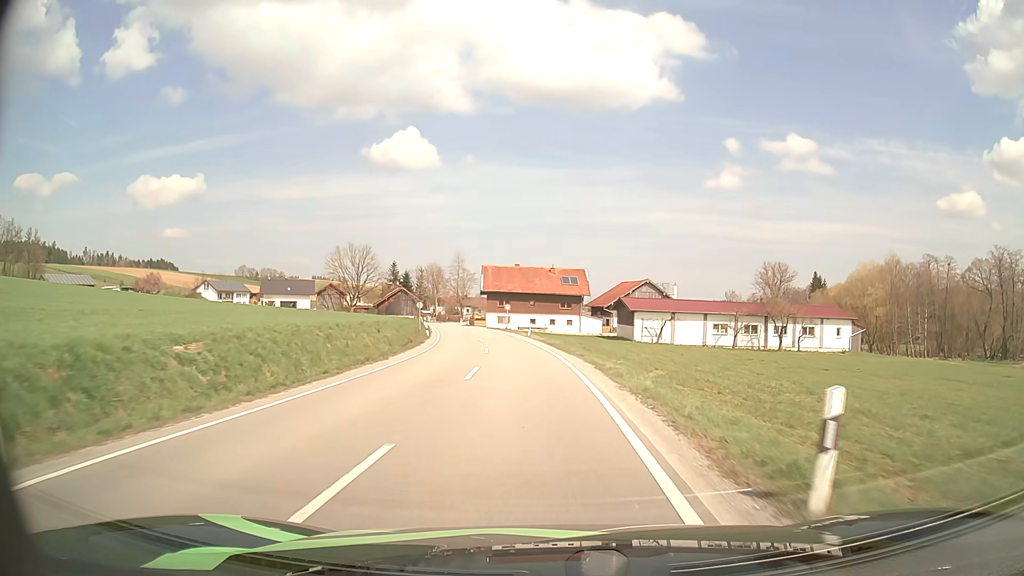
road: secondary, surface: asphalt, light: Day
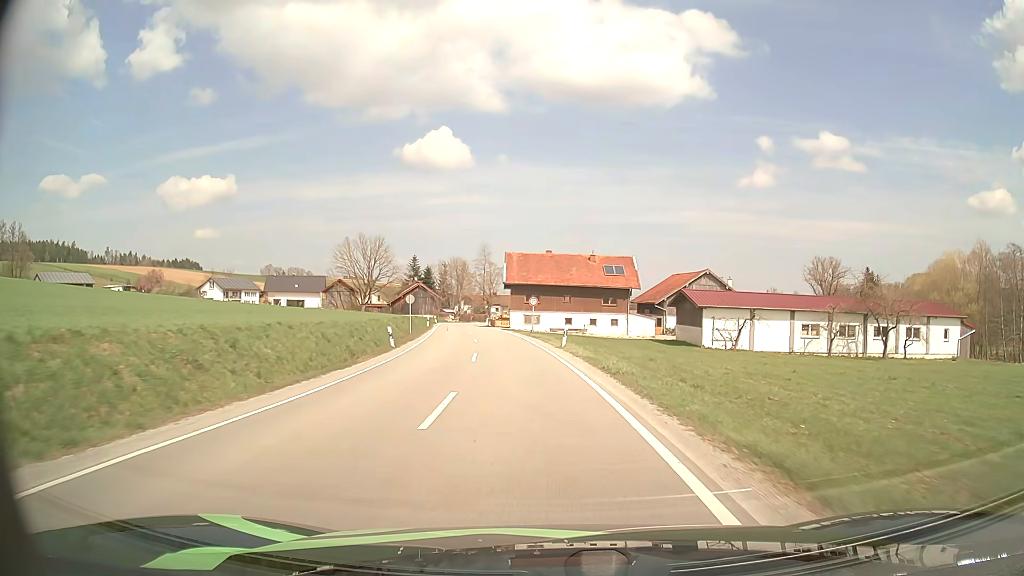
(-0.4, +19.0) m; -3°
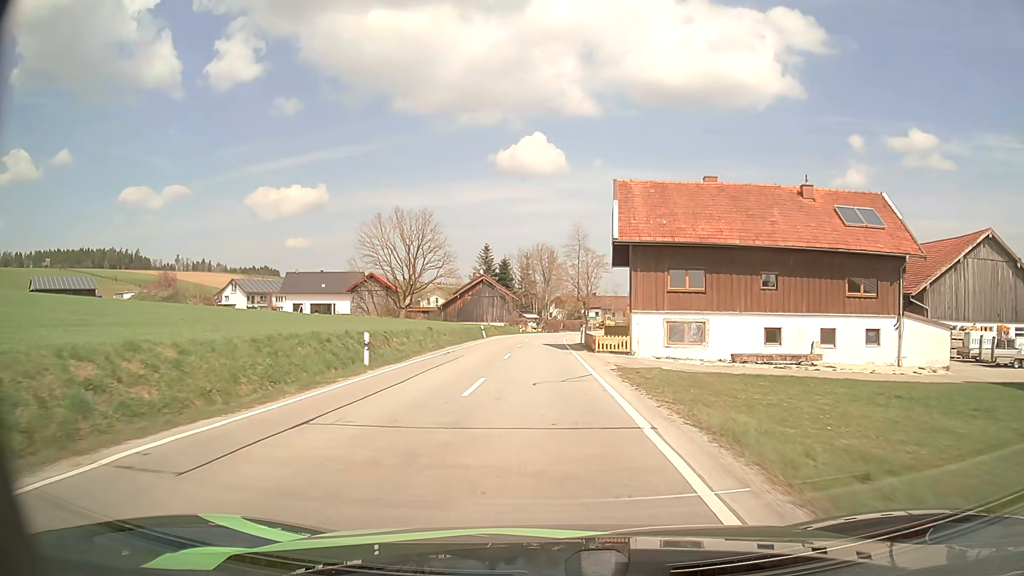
(-3.4, +44.9) m; -8°
(0, +10) (0, +20) (0, +30) (0, +40) (0, +50) (0, +60) (+1, +70) (+2, +80) (+3, +90) (+6, +99) m
